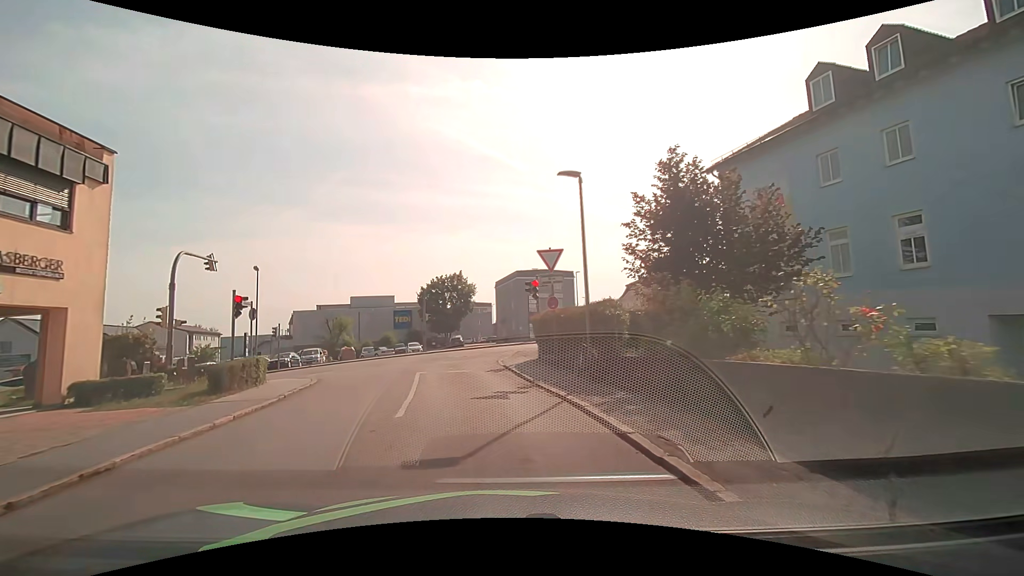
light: Day
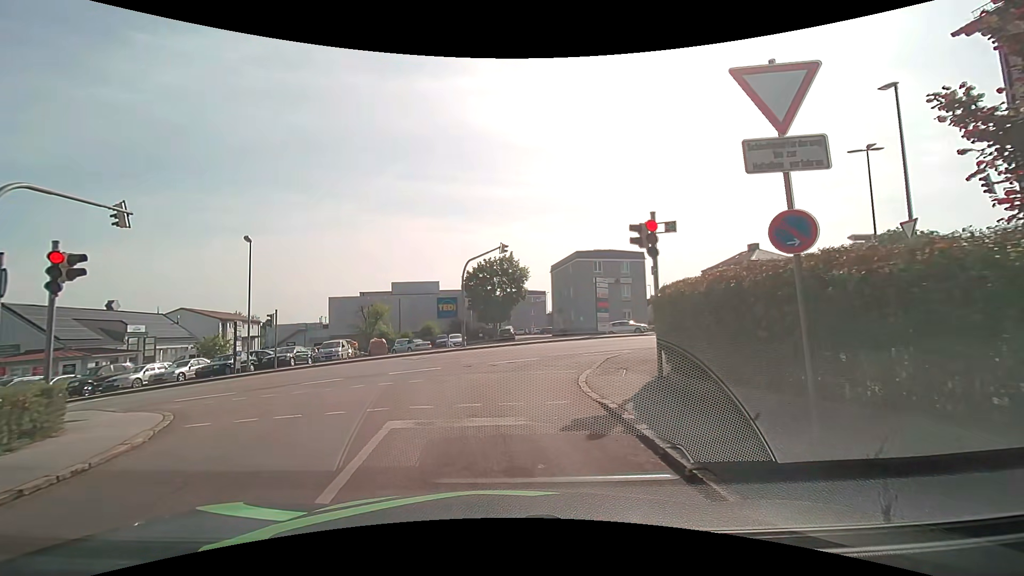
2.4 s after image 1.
(-0.5, +10.2) m; -7°
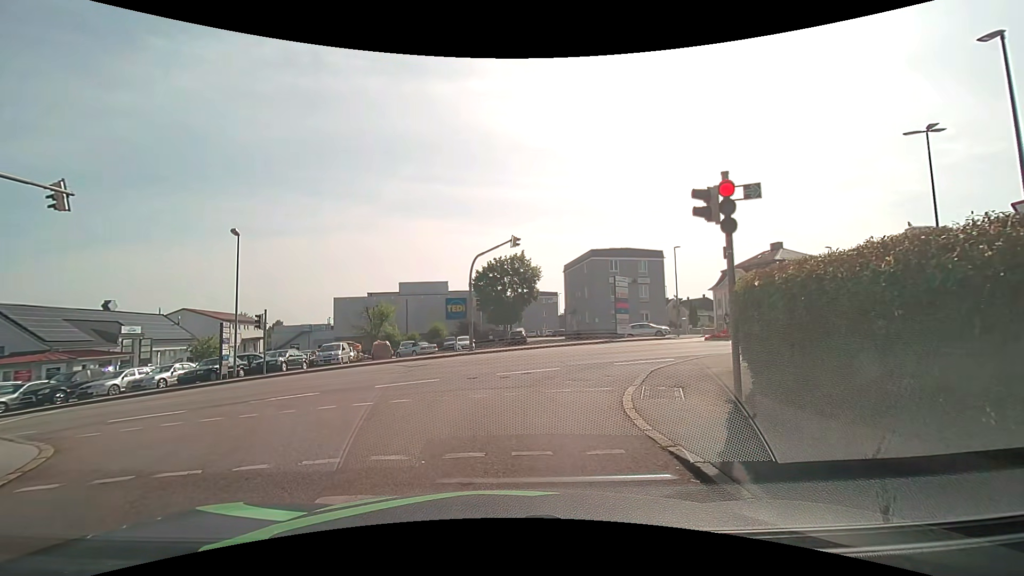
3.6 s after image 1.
(0.0, +2.8) m; -1°
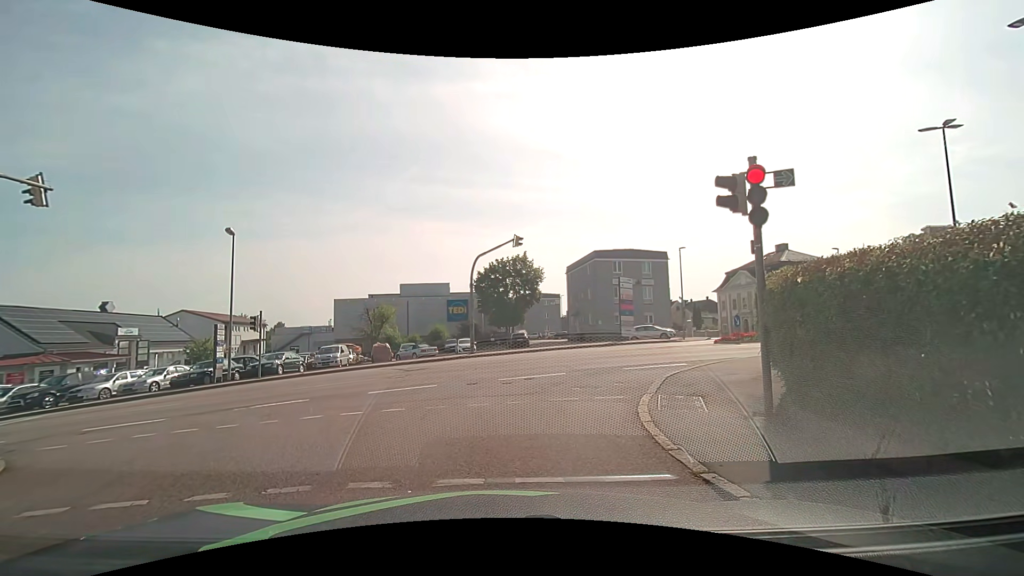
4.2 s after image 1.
(0.0, +0.7) m; +1°
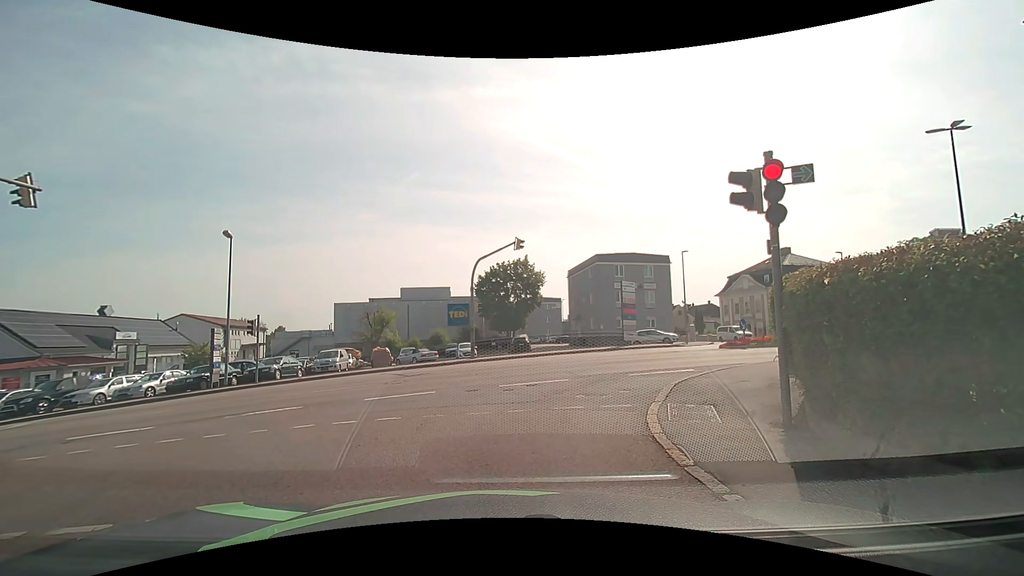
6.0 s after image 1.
(0.0, +0.5) m; 0°
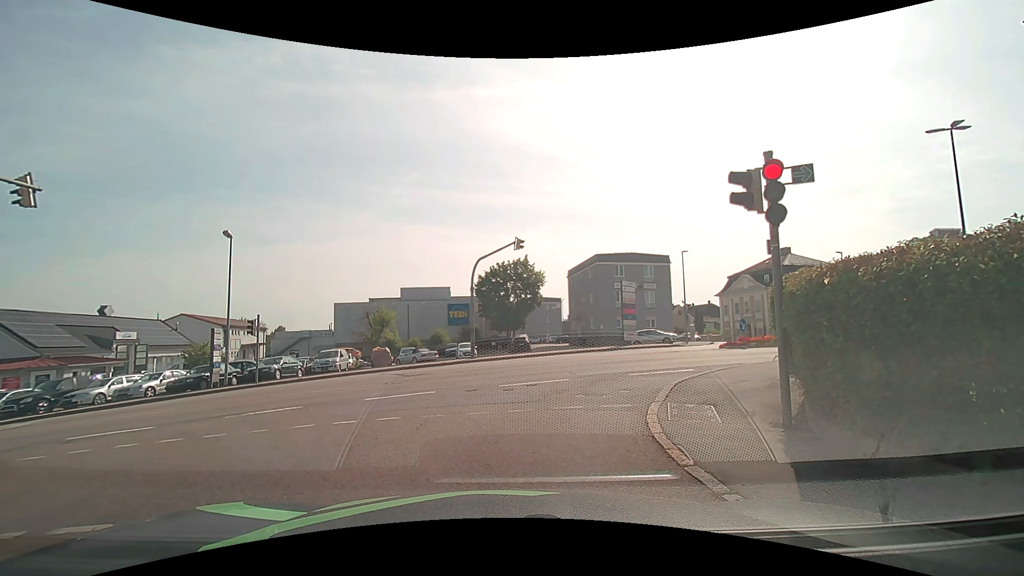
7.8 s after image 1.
(0.0, 0.0) m; 0°
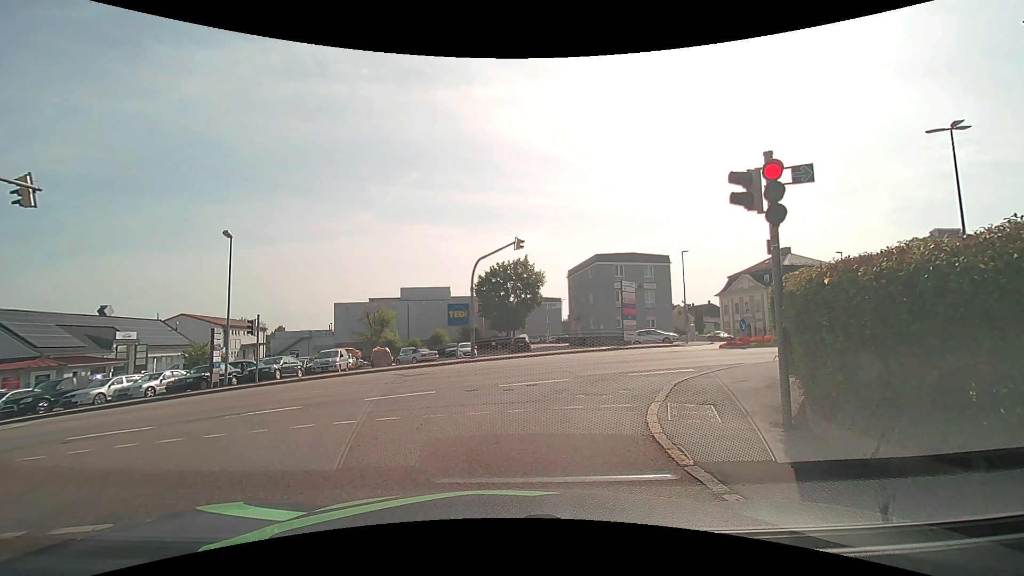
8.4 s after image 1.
(0.0, 0.0) m; 0°
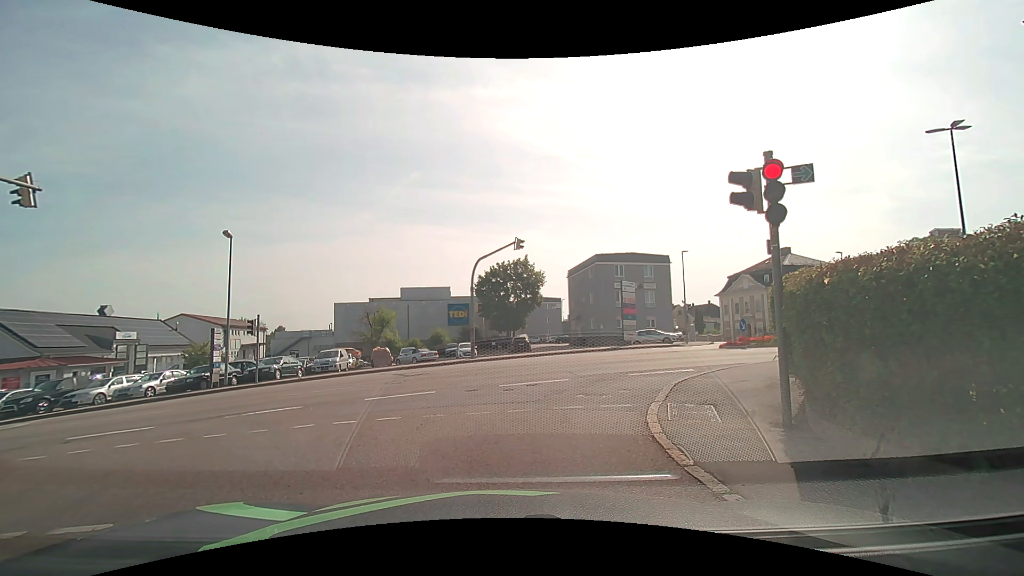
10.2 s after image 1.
(0.0, 0.0) m; 0°
